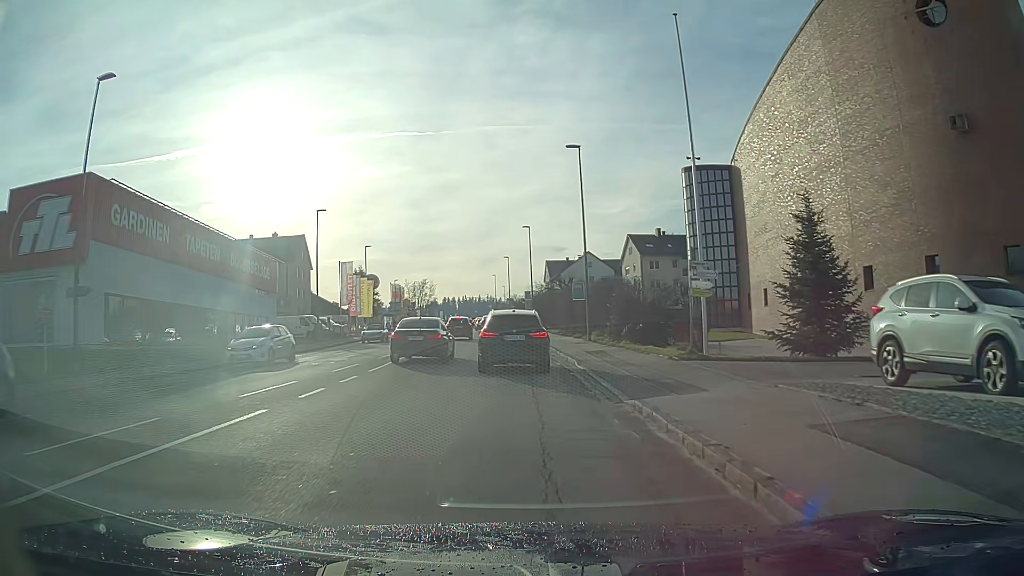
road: tertiary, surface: asphalt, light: Day
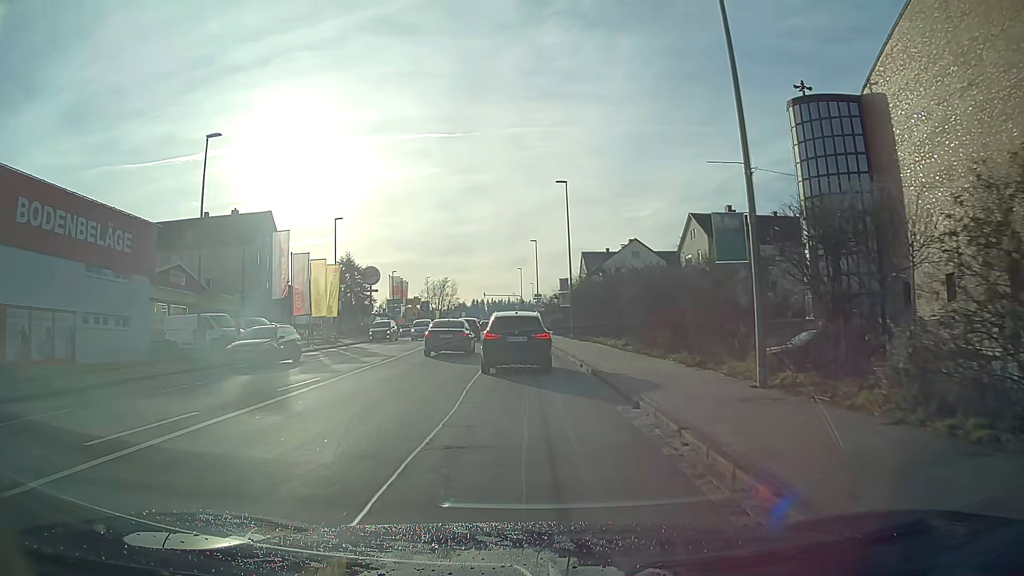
(-0.5, +23.3) m; -2°
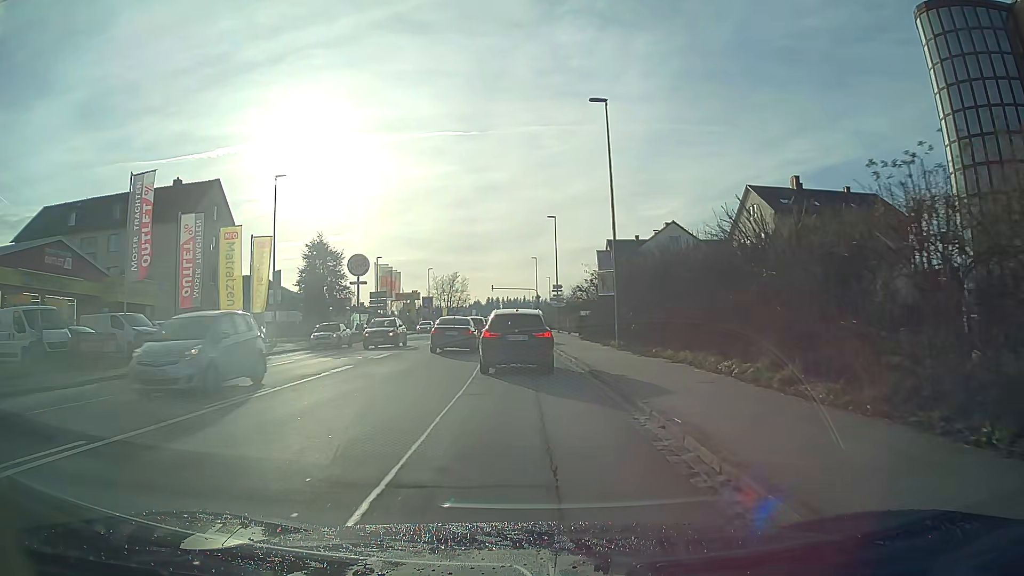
(-0.2, +17.1) m; -2°
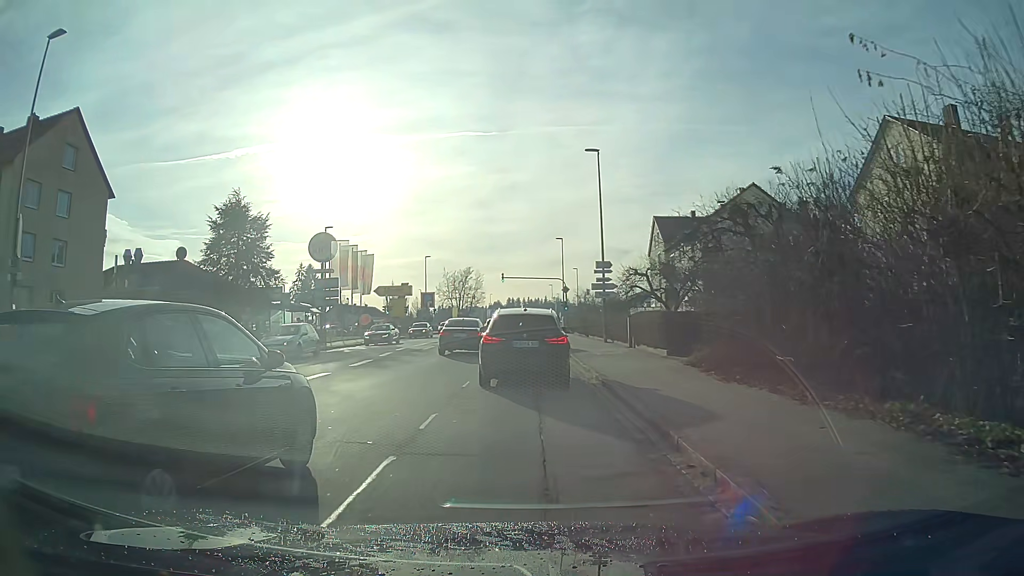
(-0.3, +24.0) m; -1°
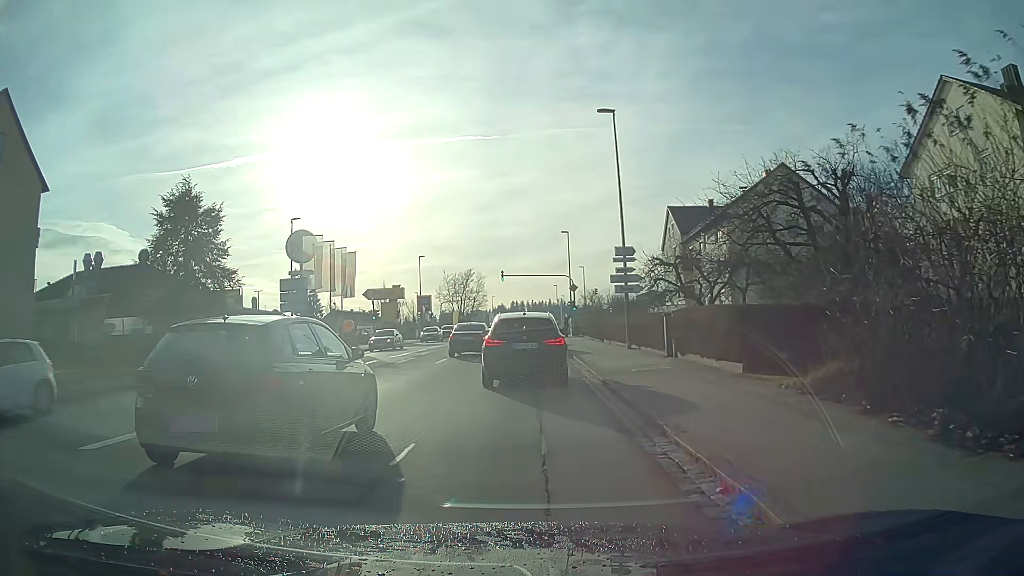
(0.0, +7.2) m; 0°
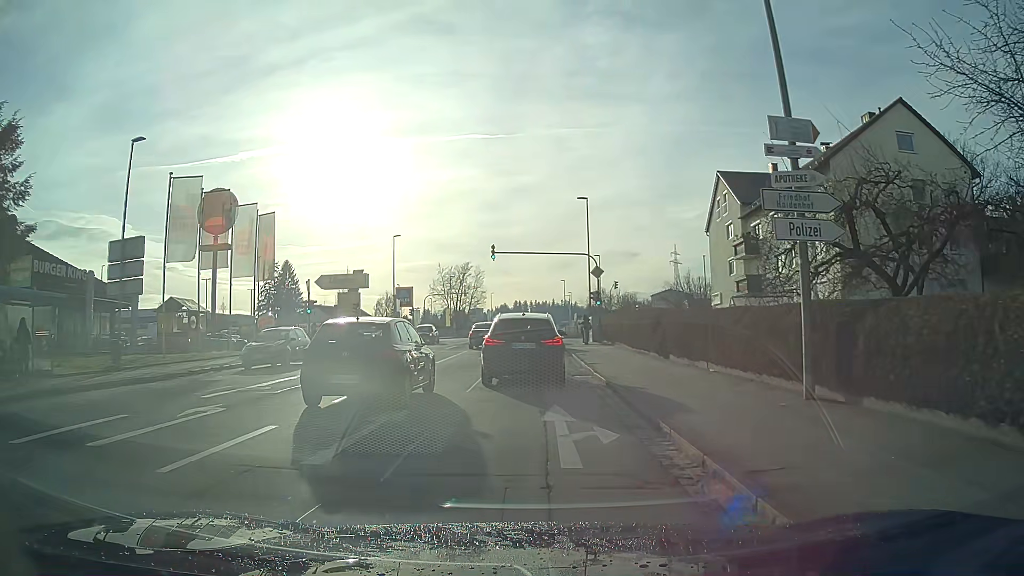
(-0.1, +18.5) m; 0°
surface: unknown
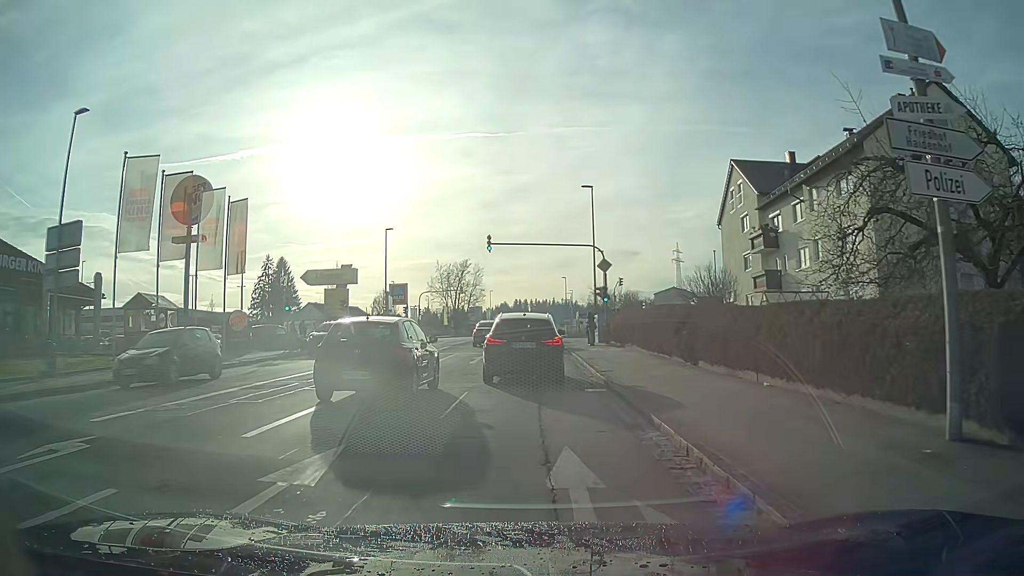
(0.0, +3.8) m; 0°
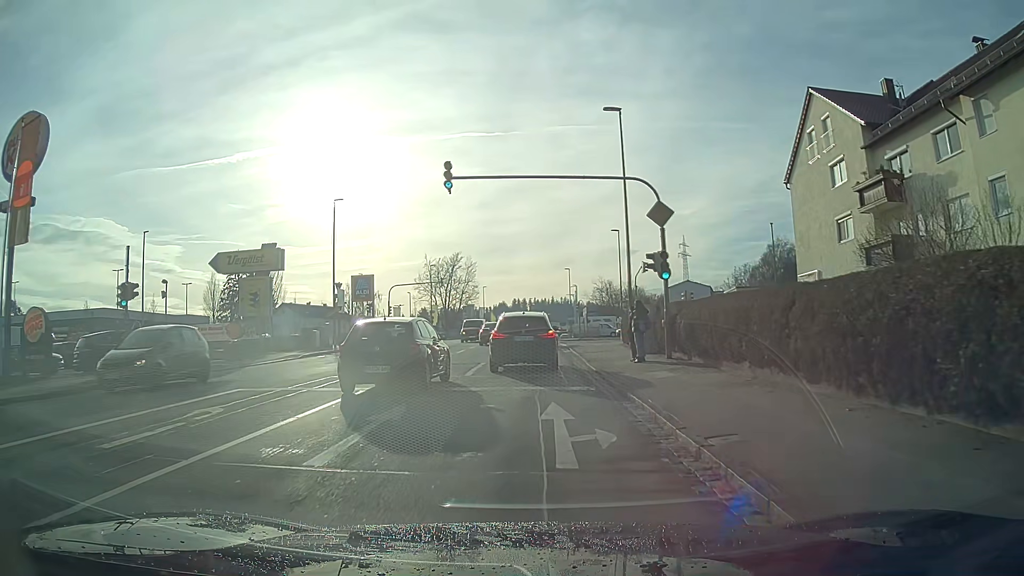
(0.0, +16.5) m; 0°
